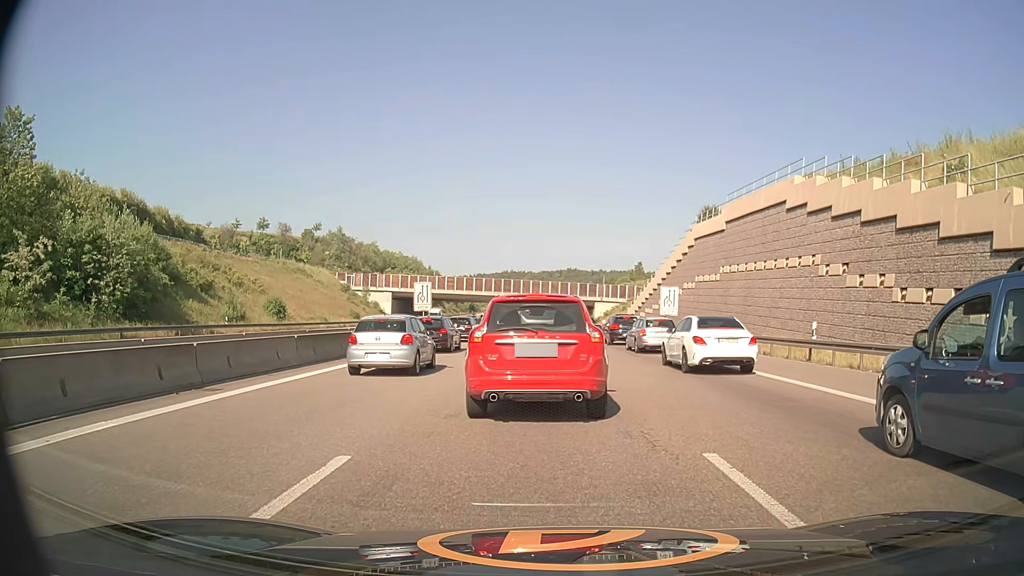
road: motorway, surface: asphalt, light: Day
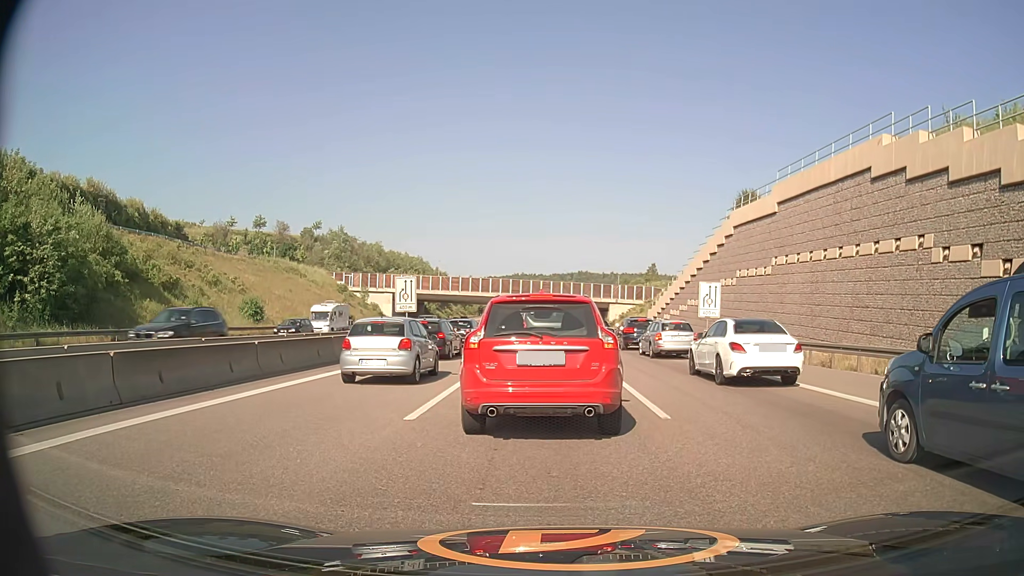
(-0.1, +9.1) m; -1°
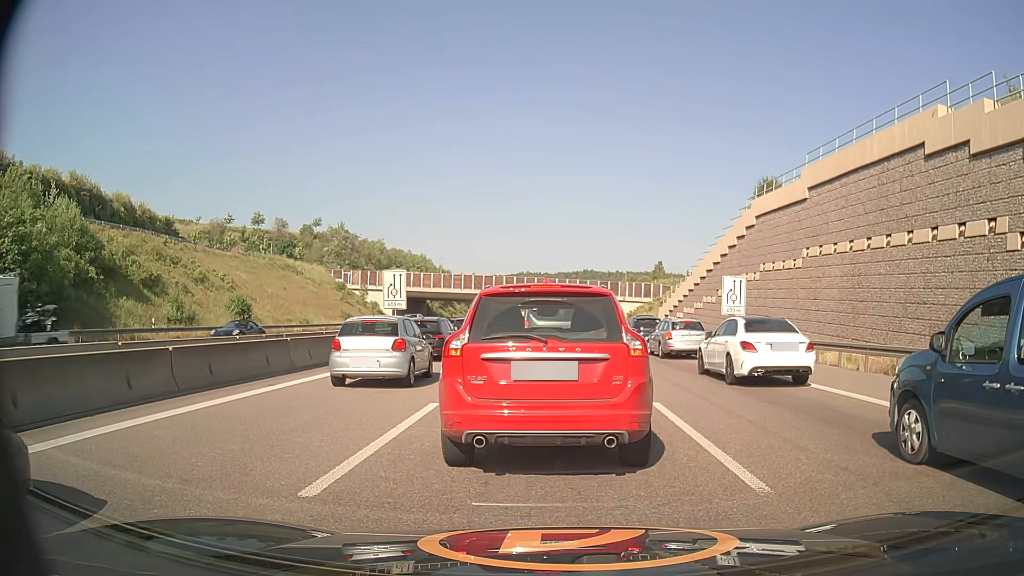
(0.0, +4.1) m; 0°
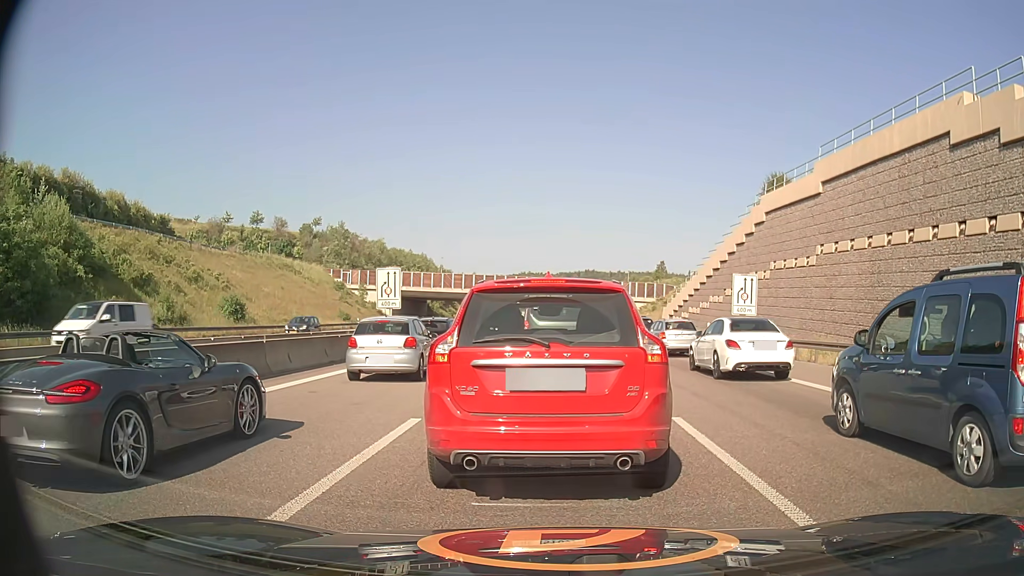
(0.0, +1.6) m; -1°
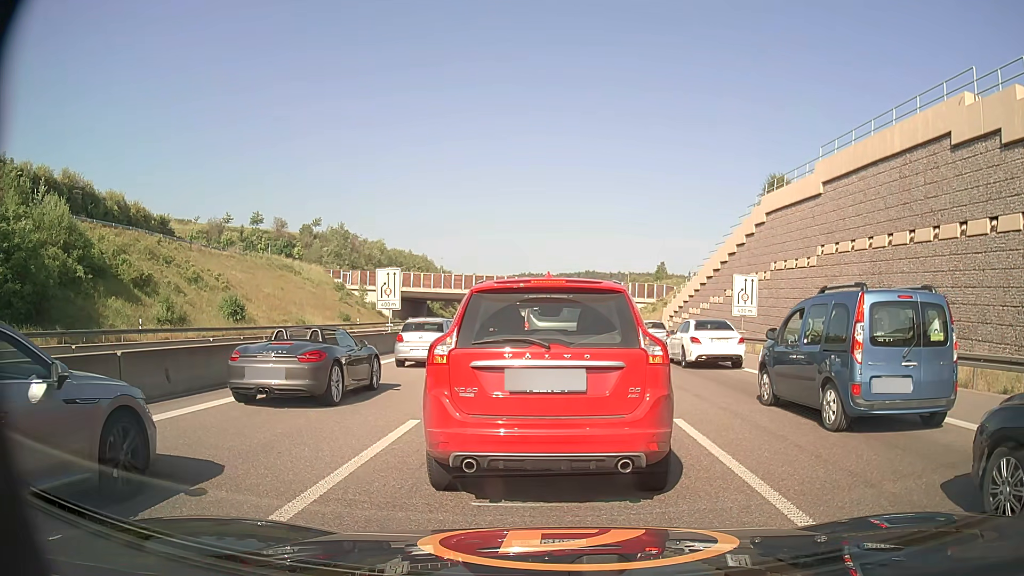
(0.0, +0.1) m; 0°
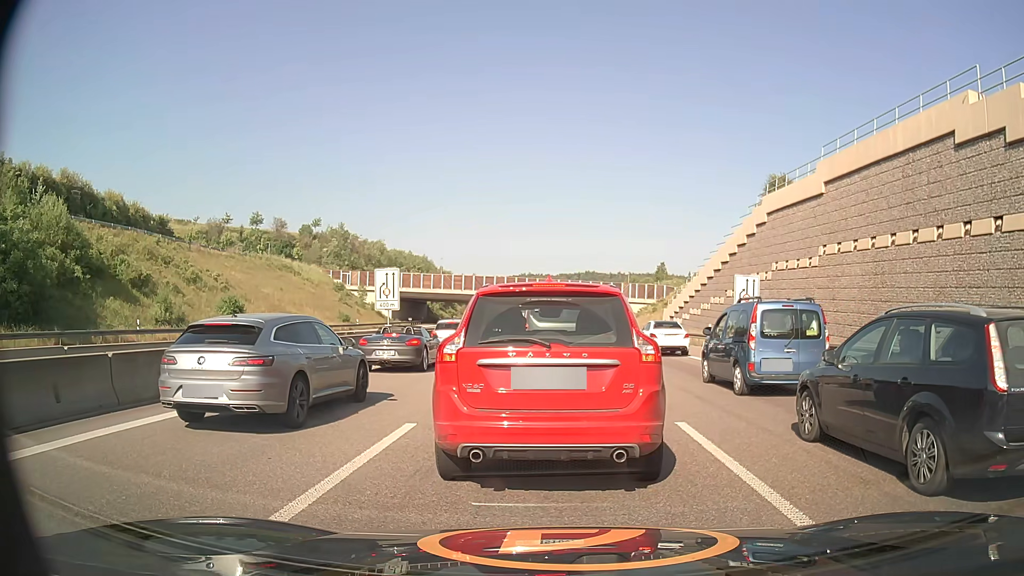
(0.0, +0.2) m; 0°
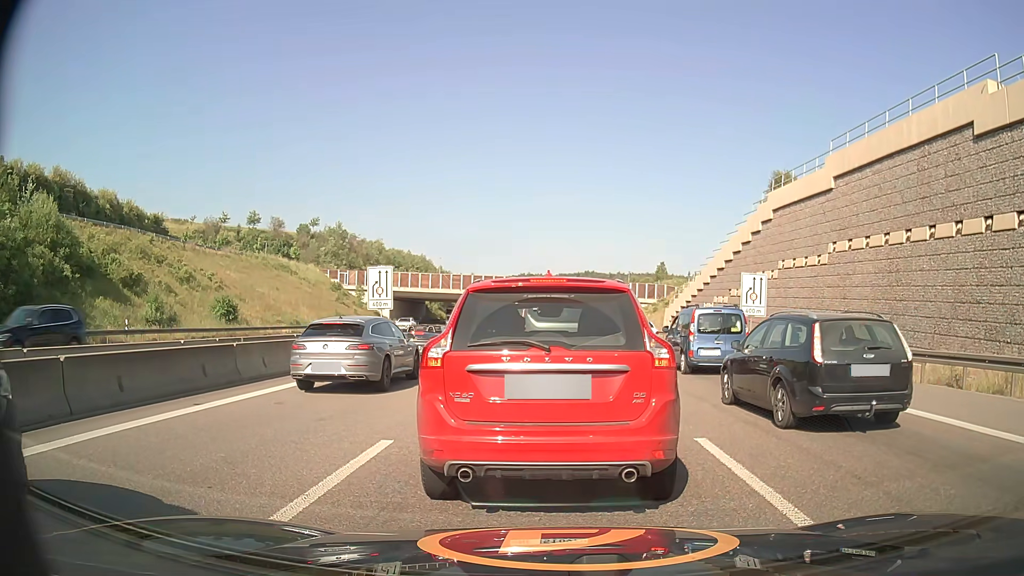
(0.0, +1.3) m; 0°
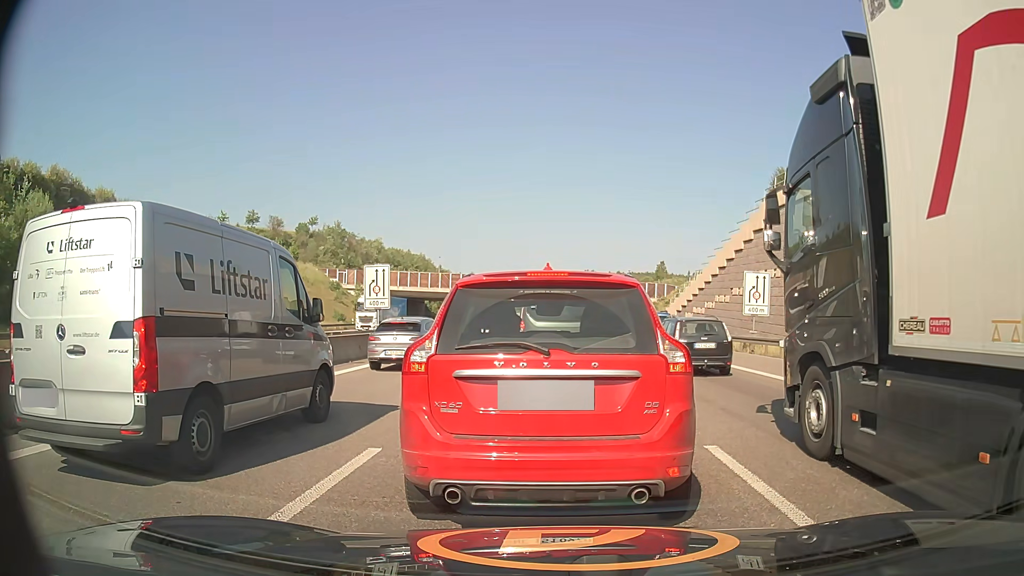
(0.0, +0.6) m; 0°
